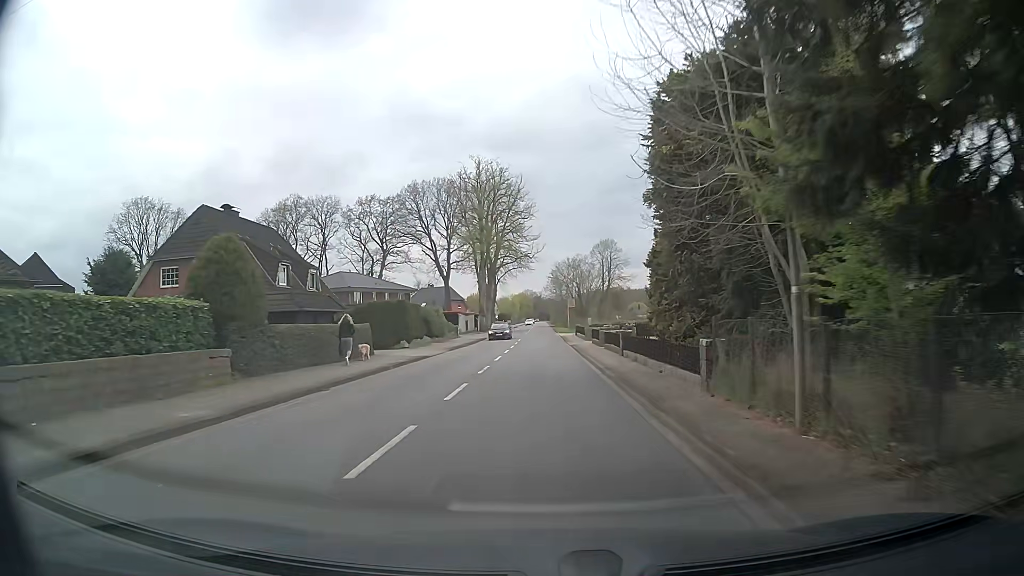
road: tertiary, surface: asphalt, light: Day
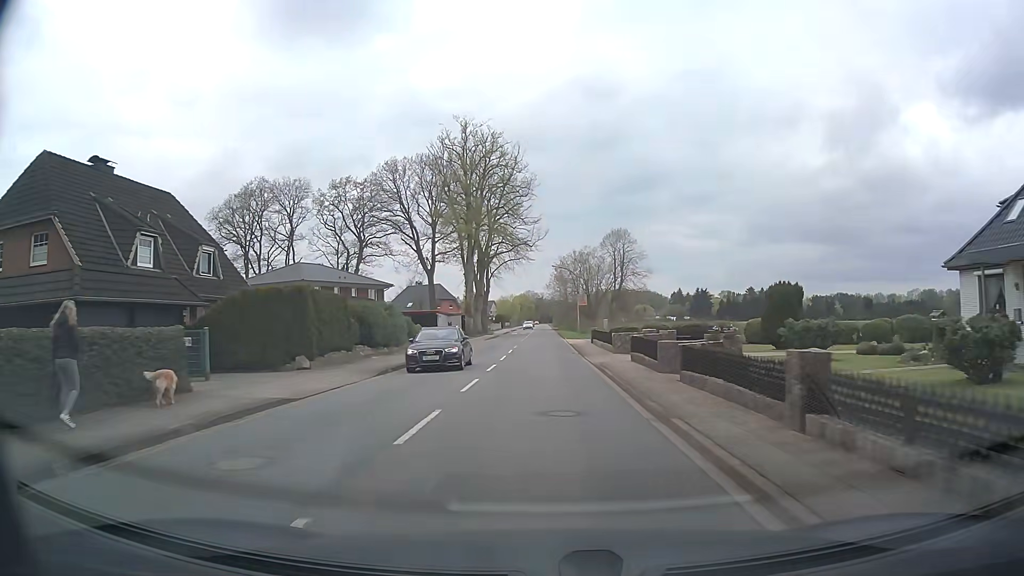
(-0.1, +16.7) m; 0°
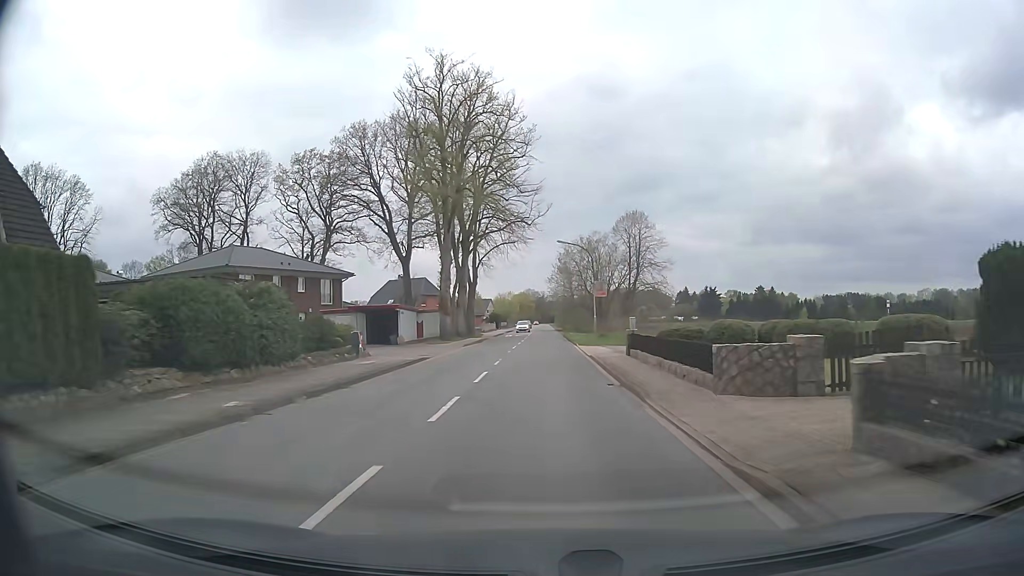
(-0.1, +16.7) m; 0°
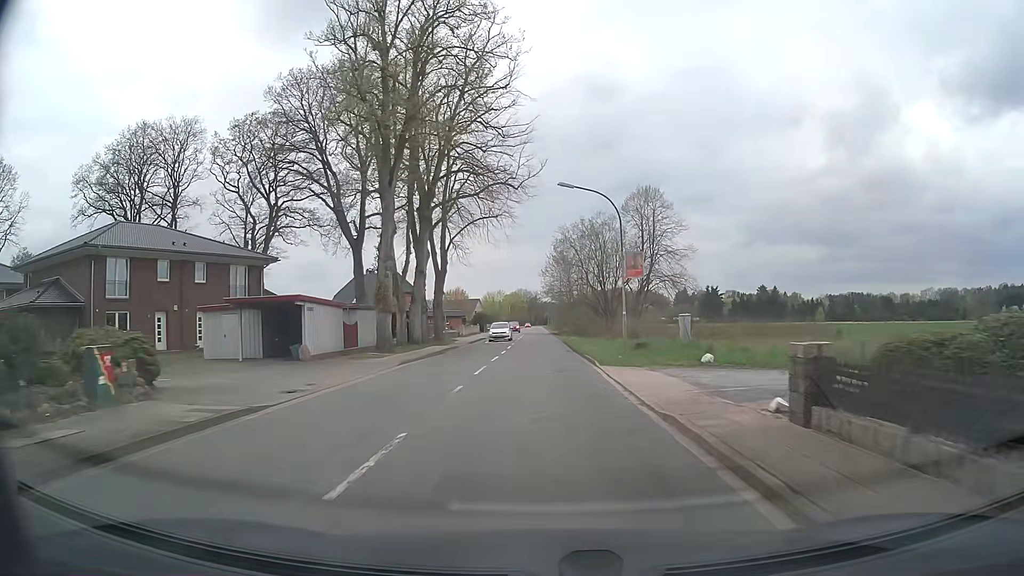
(+0.1, +16.8) m; +1°
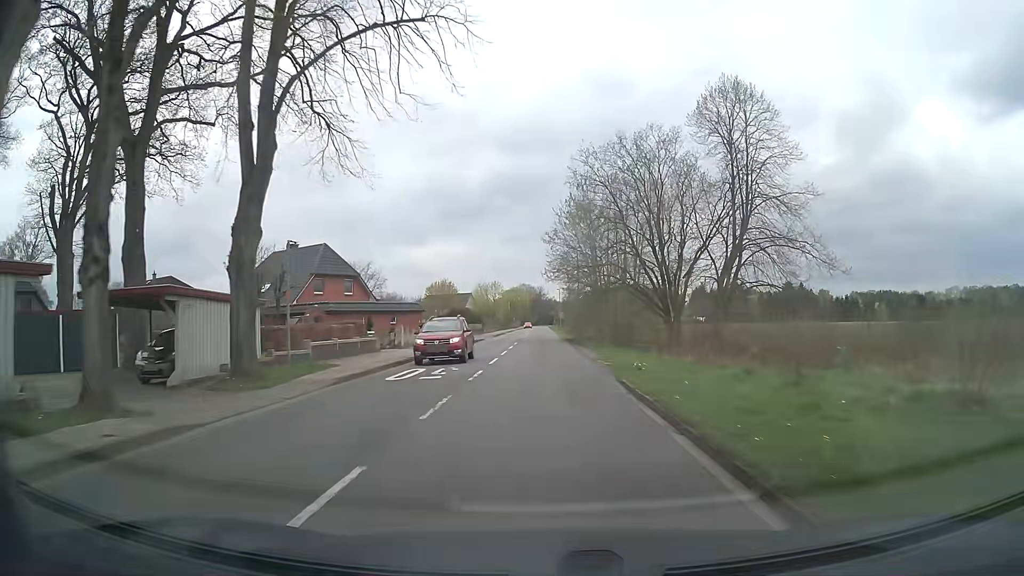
(-0.1, +32.9) m; 0°
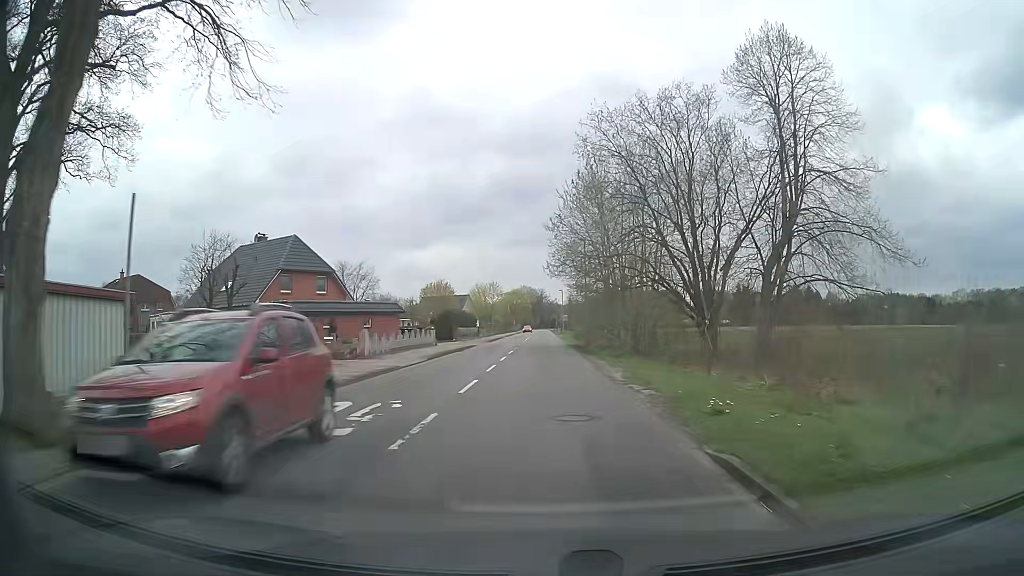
(0.0, +8.2) m; 0°
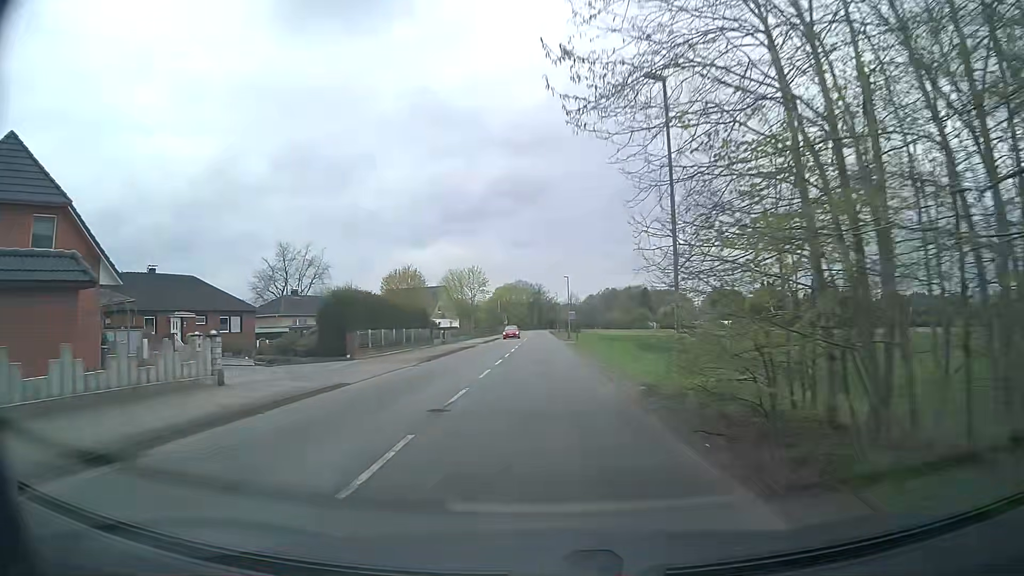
(0.0, +33.1) m; 0°
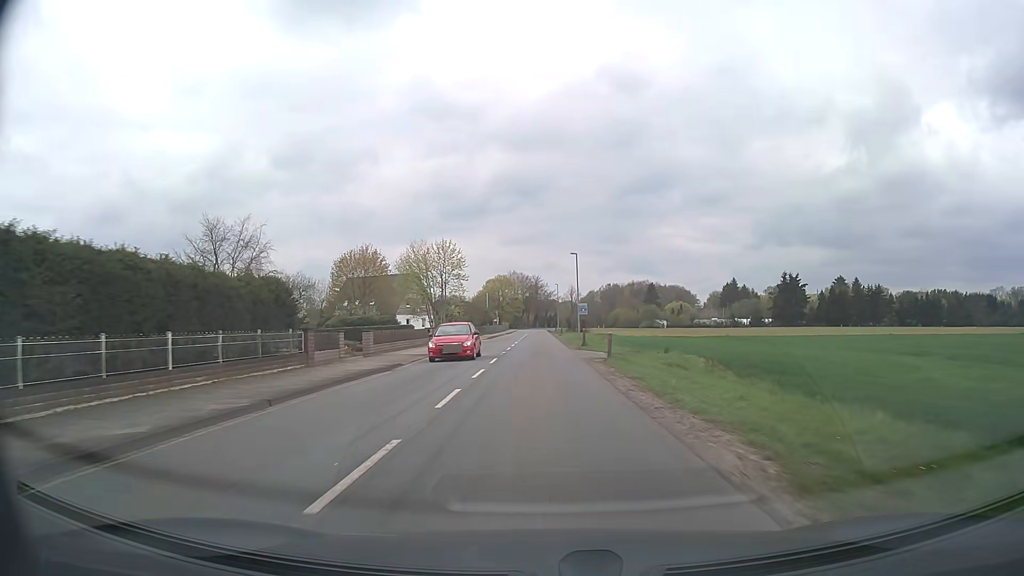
(+0.1, +25.2) m; 0°
(0, +10) (0, +20) (0, +30) (0, +40) (0, +50) (0, +60) (0, +70) (0, +80) (0, +90) (0, +100) m
